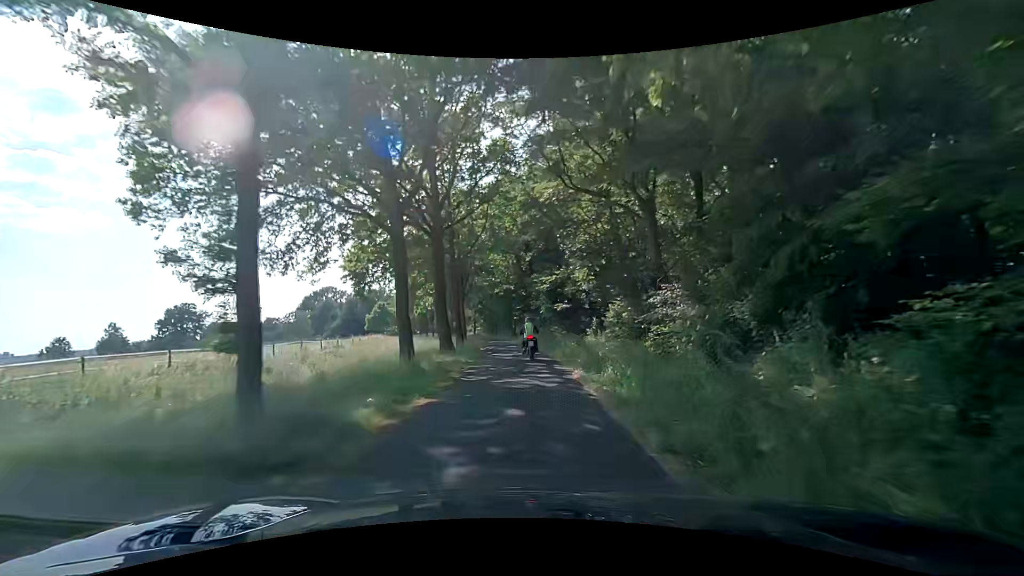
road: unclassified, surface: asphalt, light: Day
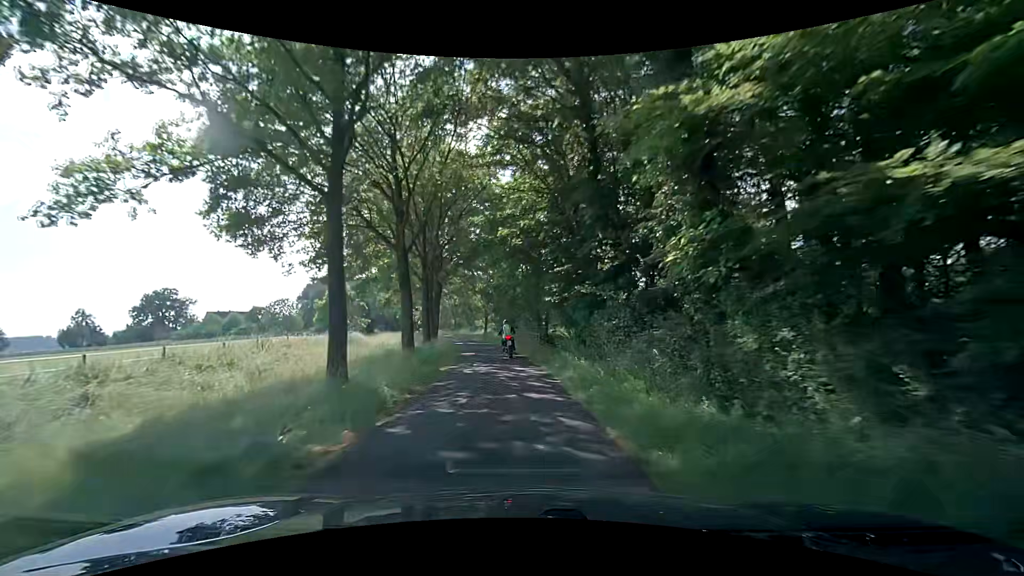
(-0.4, +34.9) m; -3°
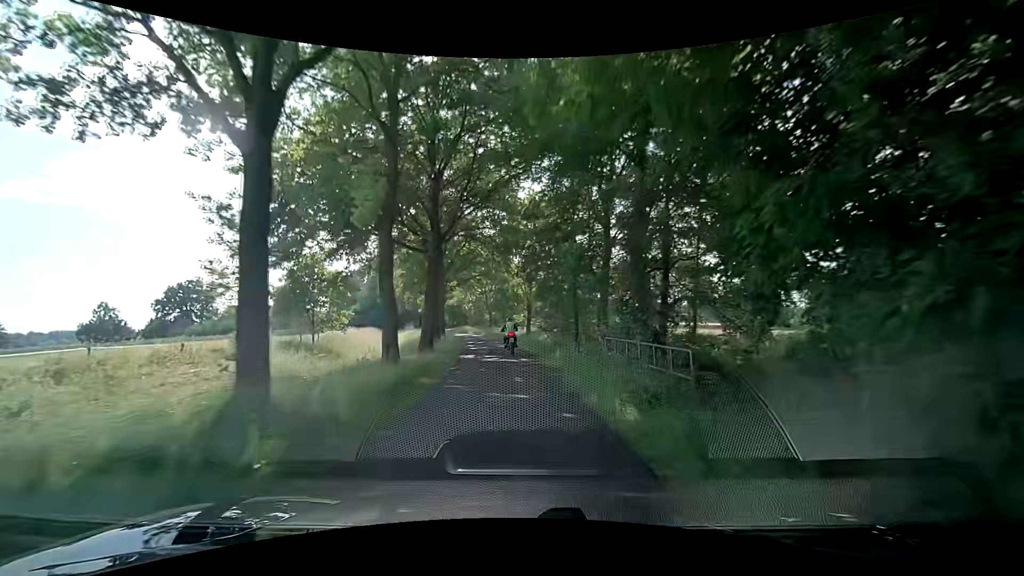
(-1.1, +22.2) m; -6°
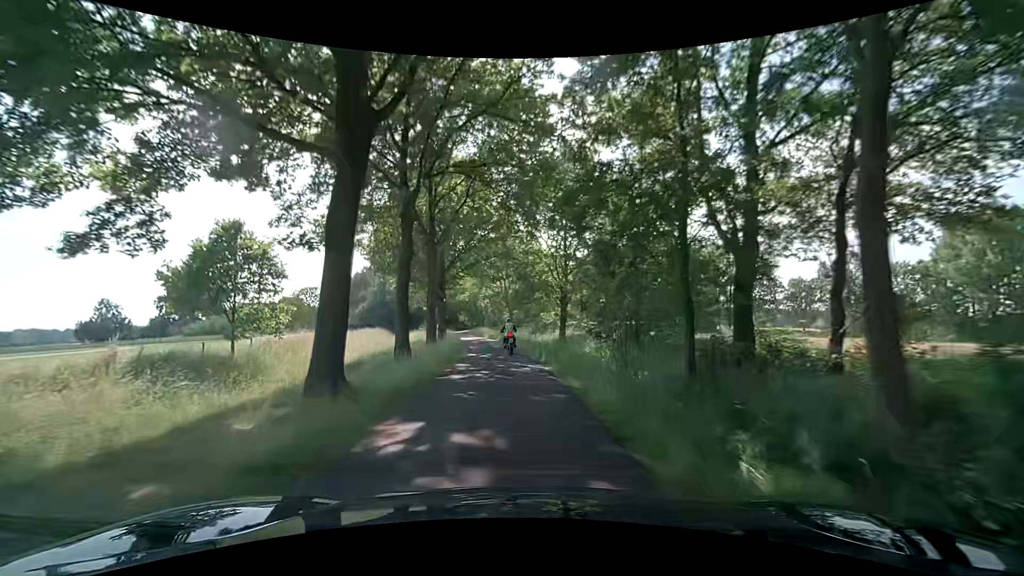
(-0.3, +15.1) m; -3°
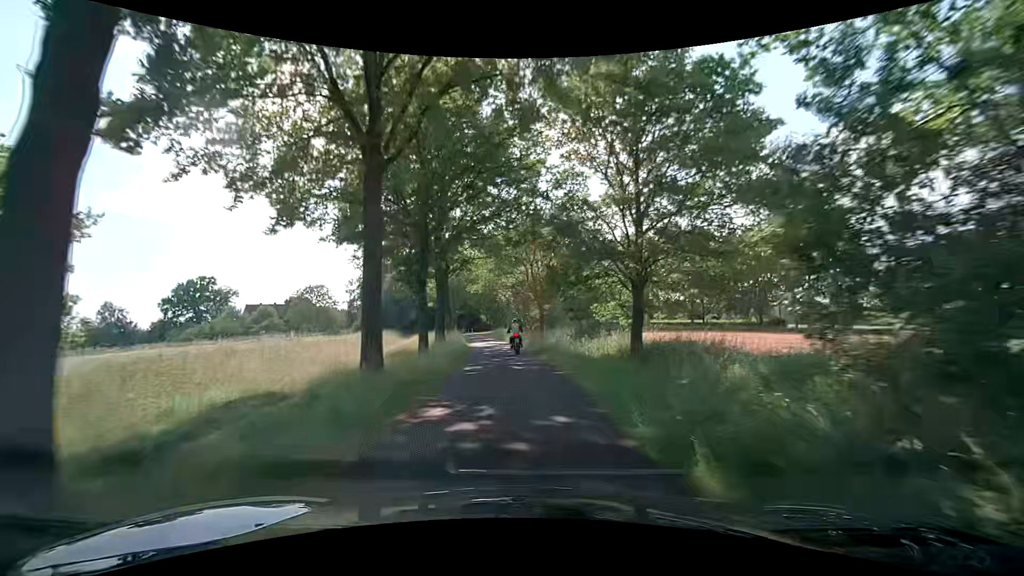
(-0.4, +15.0) m; -4°
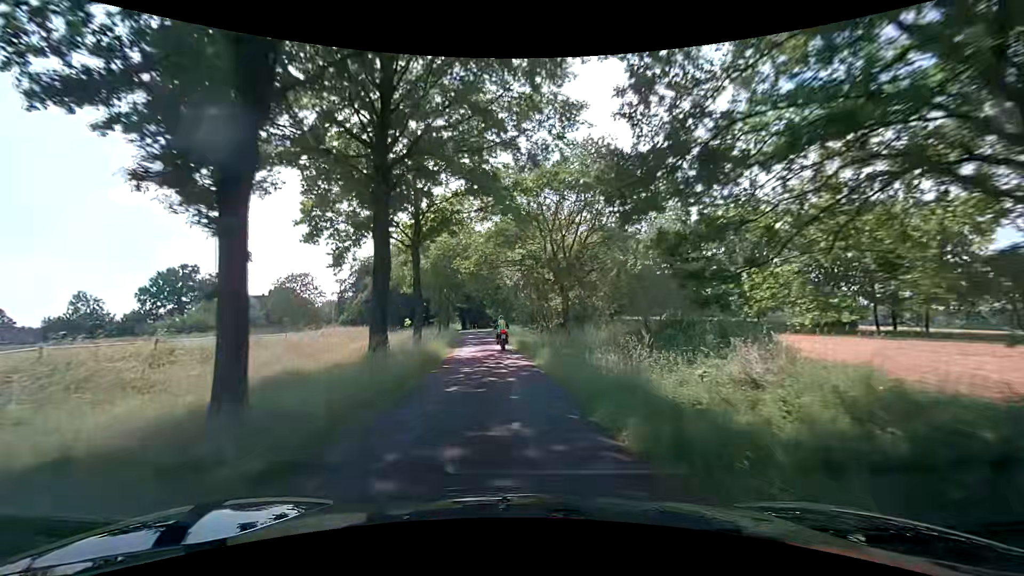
(-0.1, +14.5) m; -1°
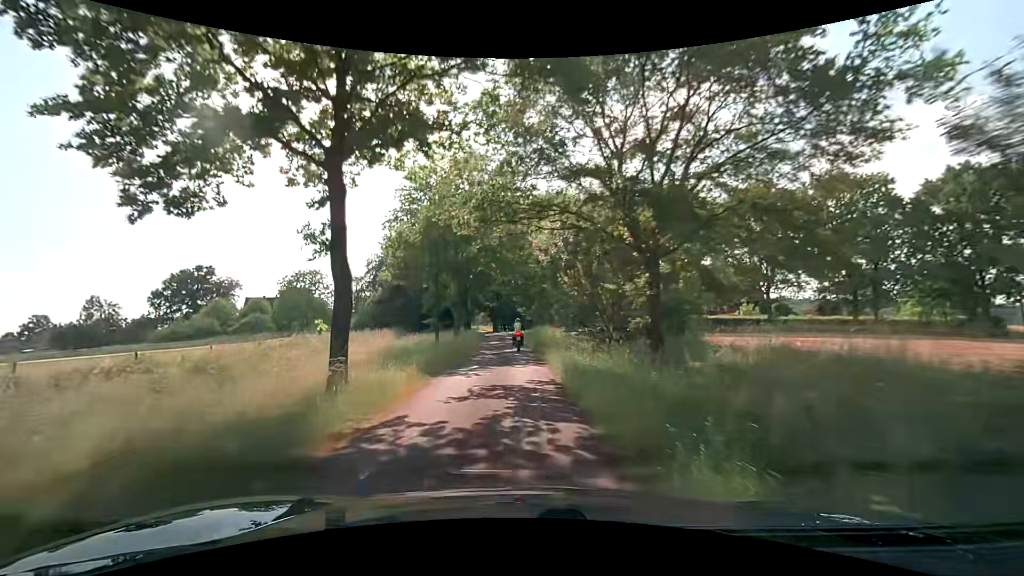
(-0.2, +13.5) m; -5°
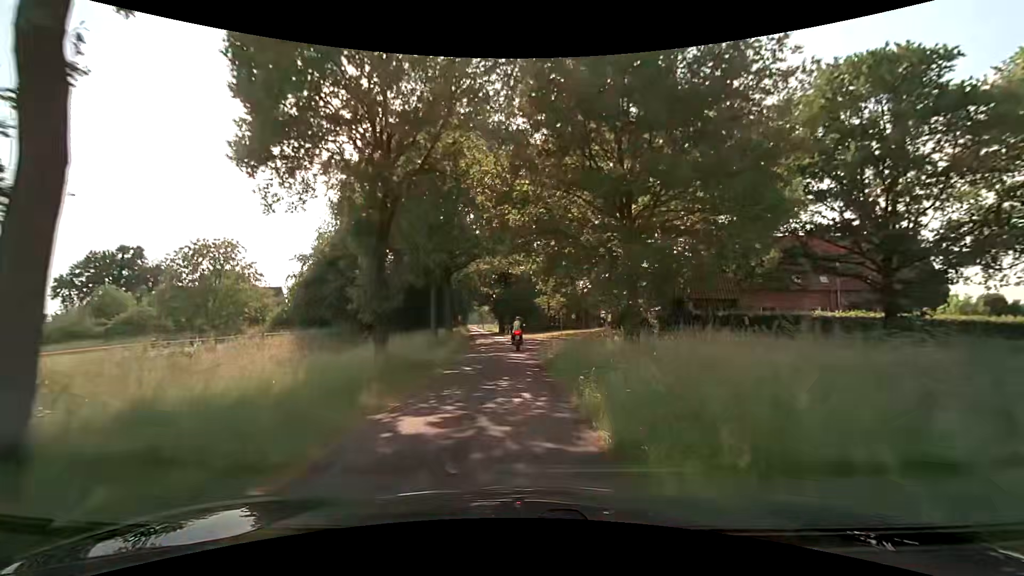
(-0.2, +30.6) m; -1°
(0, +10) (-1, +20) (-2, +30) (-2, +40) (-3, +50) (-5, +60) (-6, +70) (-7, +80) (-8, +90) (-9, +100) m
